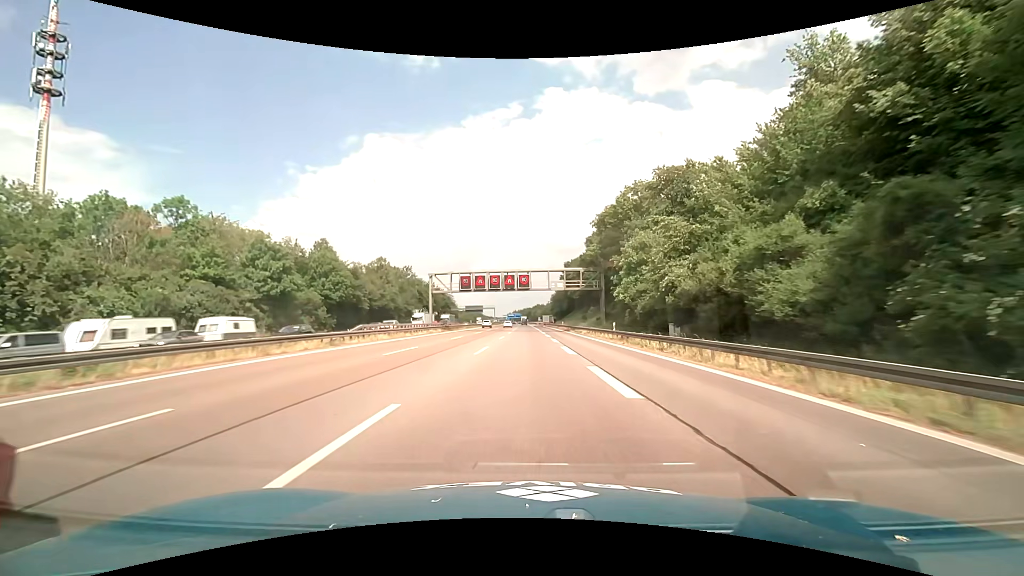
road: motorway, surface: asphalt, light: Day
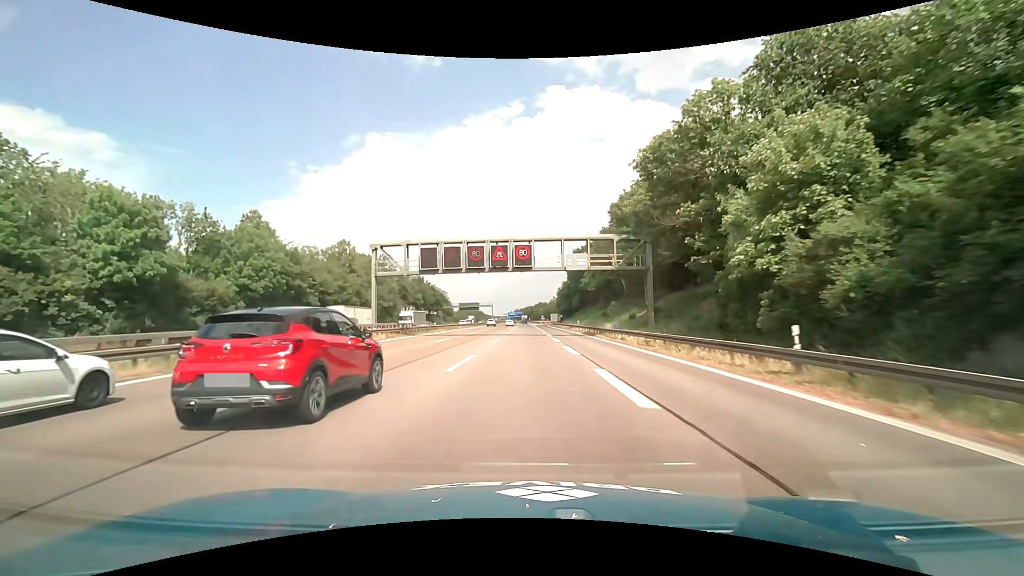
(-0.1, +25.0) m; -1°
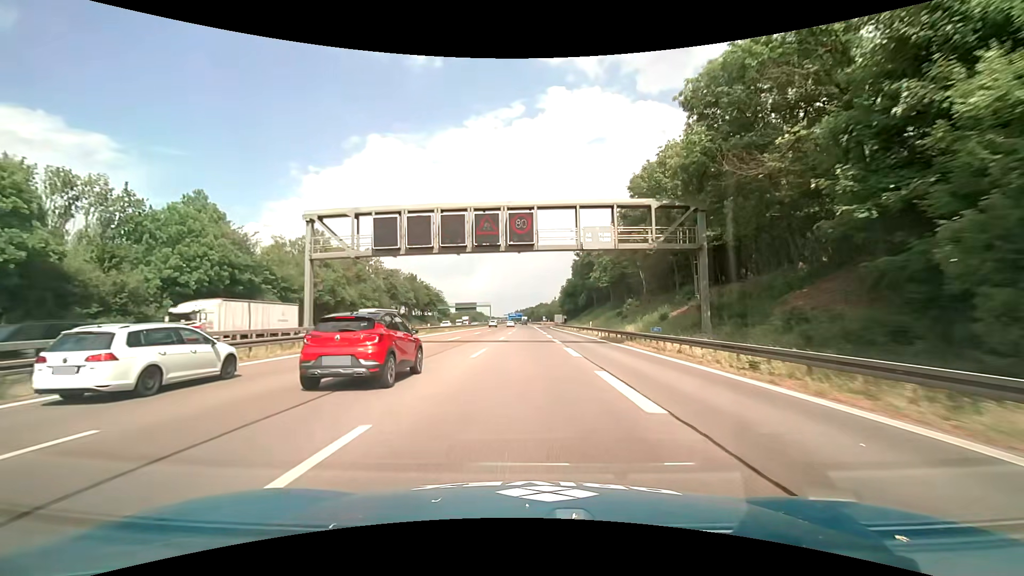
(0.0, +12.5) m; 0°
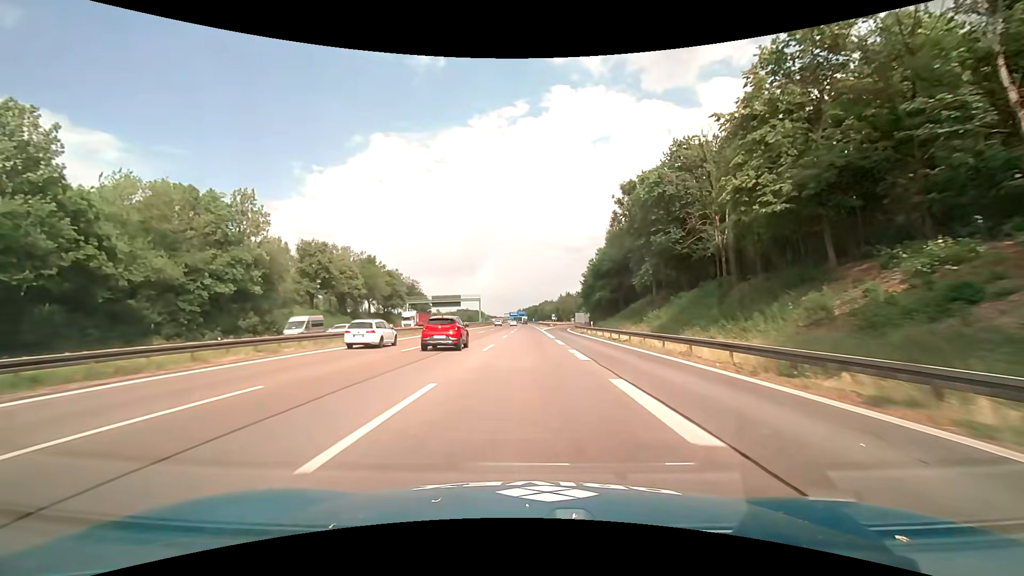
(-0.3, +50.0) m; 0°
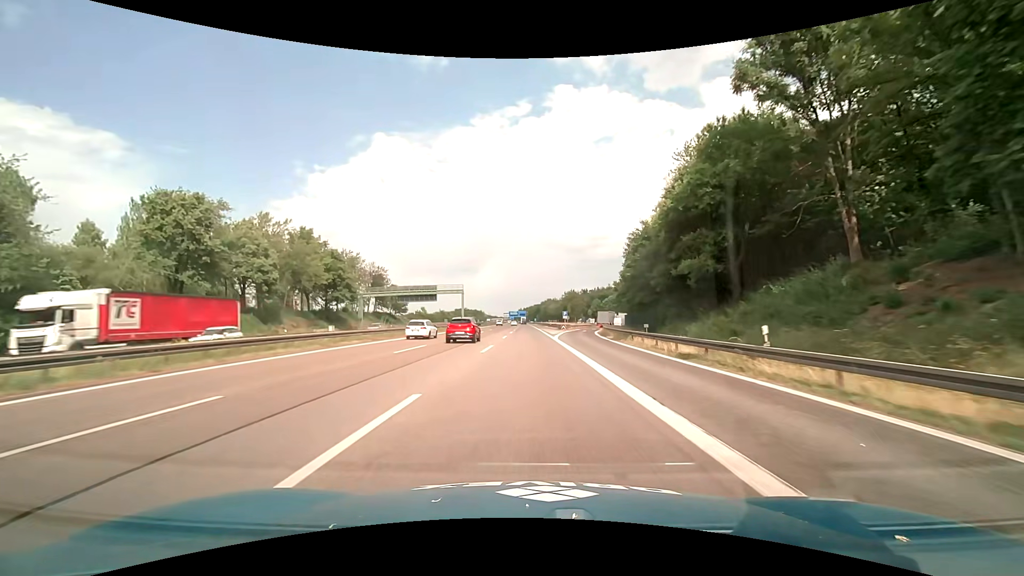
(-0.1, +37.5) m; 0°
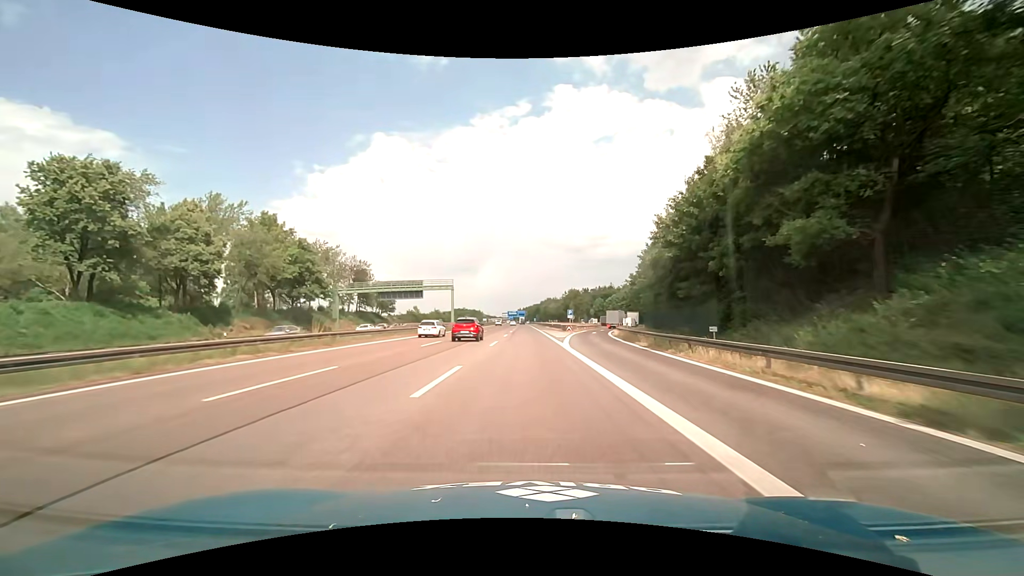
(0.0, +12.5) m; 0°
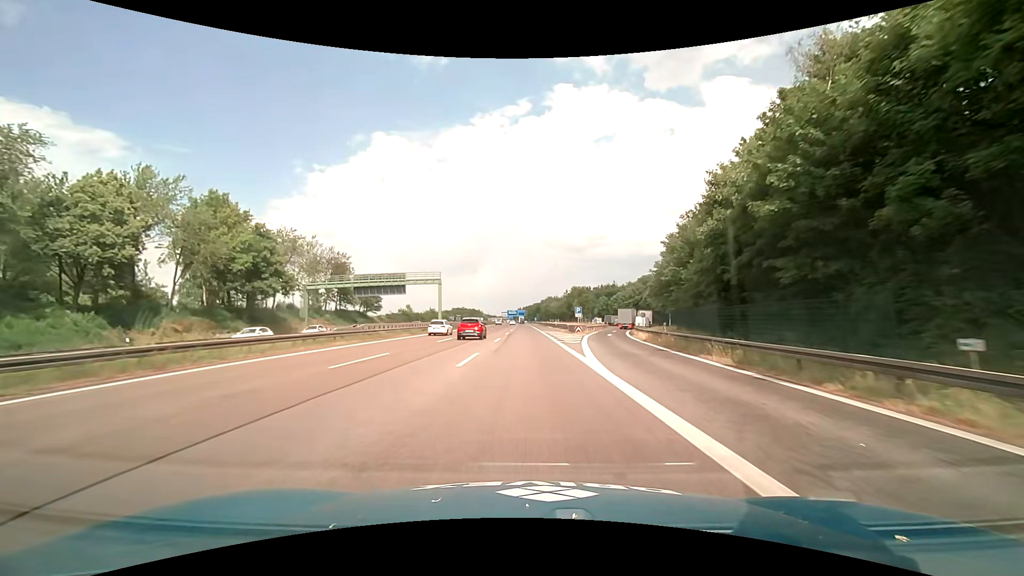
(0.0, +12.5) m; 0°
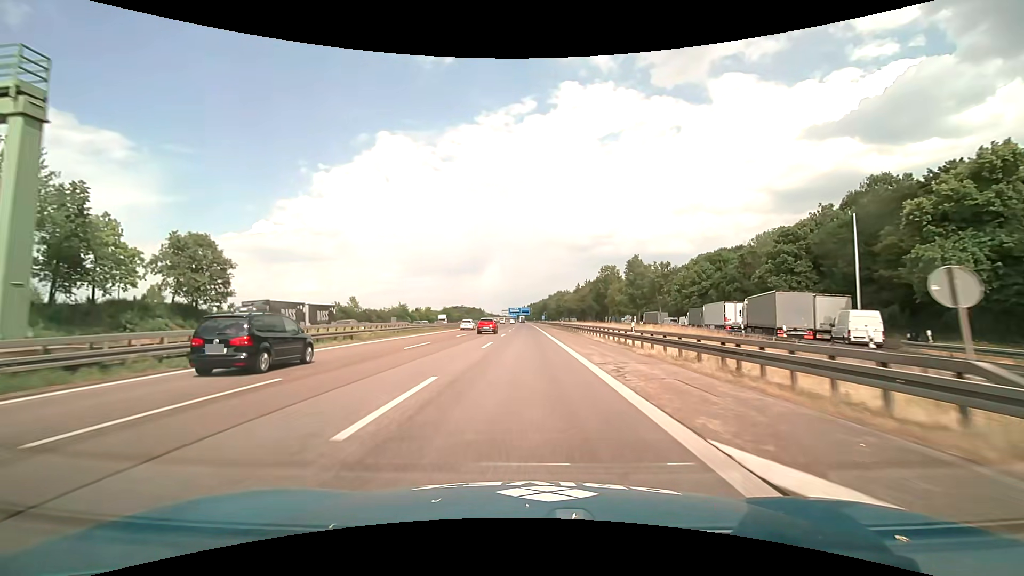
(-0.3, +62.4) m; -1°
(0, +10) (0, +20) (0, +30) (0, +40) (0, +50) (0, +60) (0, +70) (0, +80) (0, +90) (0, +100) m
